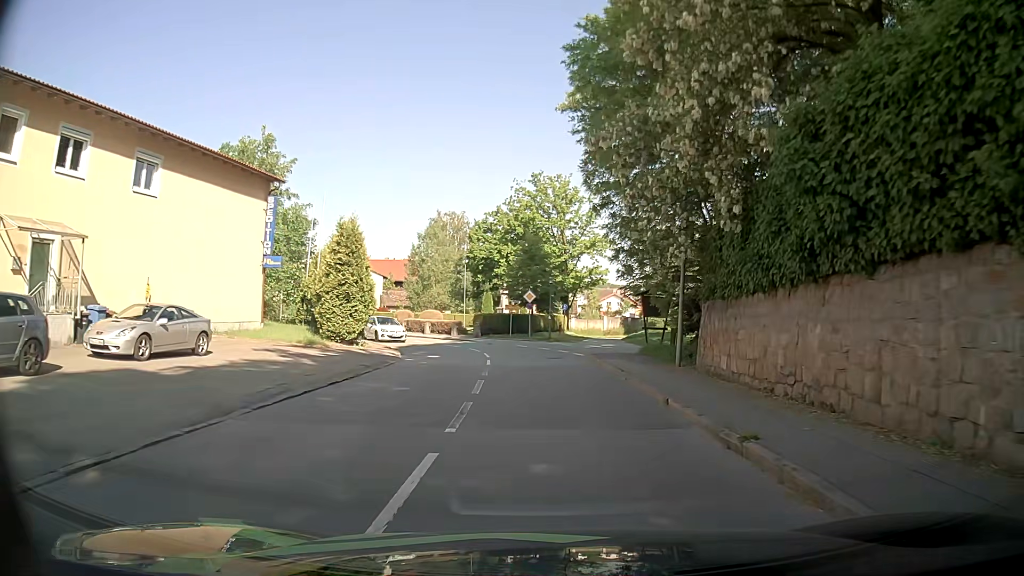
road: secondary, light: Day
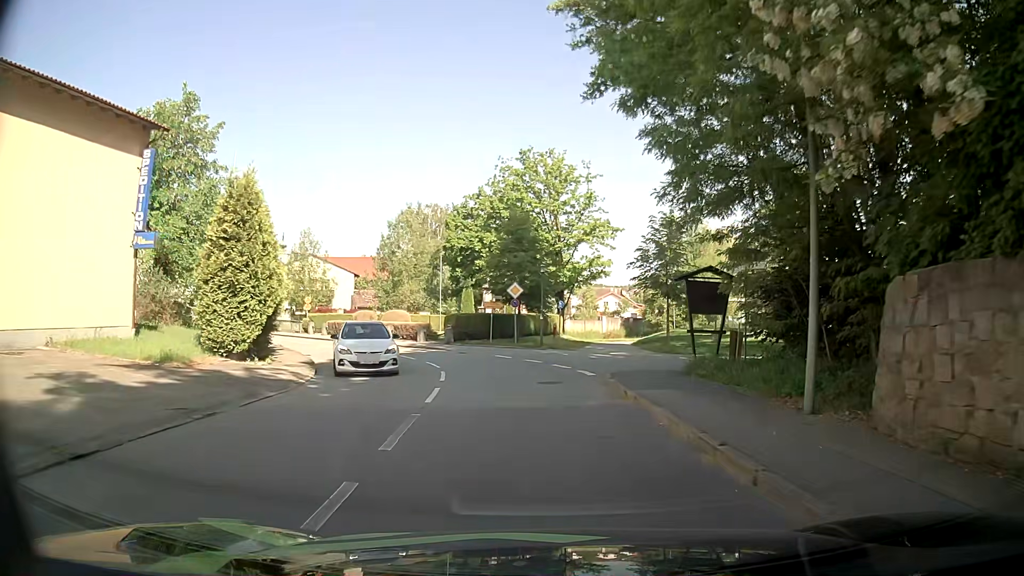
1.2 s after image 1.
(0.0, +10.0) m; 0°
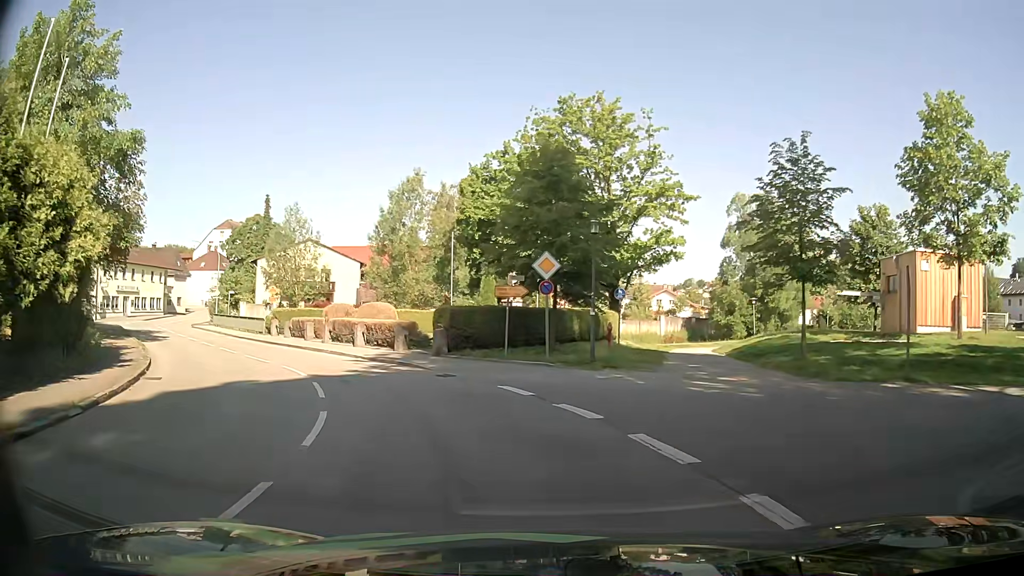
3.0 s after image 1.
(+0.1, +13.9) m; -2°
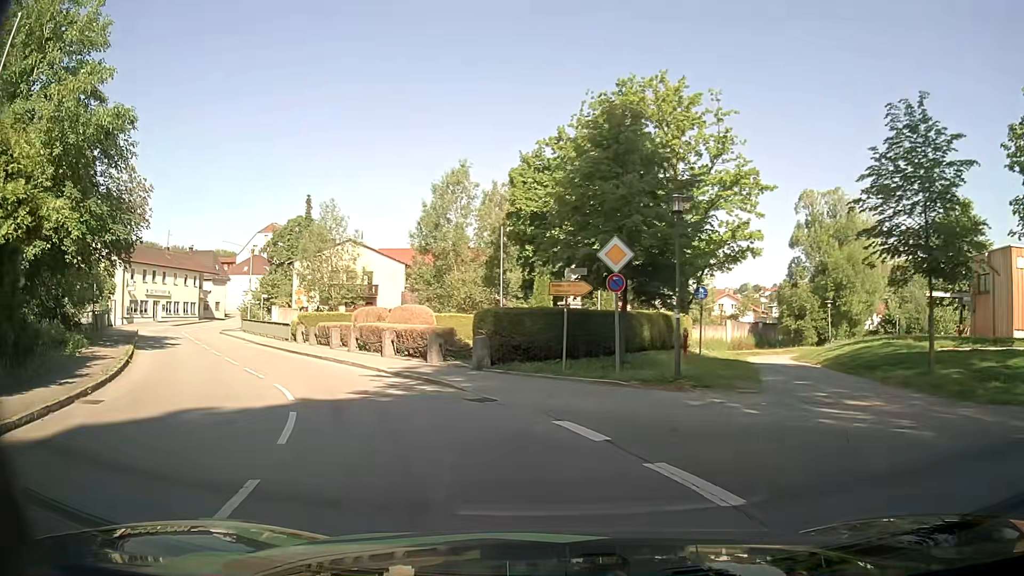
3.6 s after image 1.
(-0.2, +4.4) m; -4°
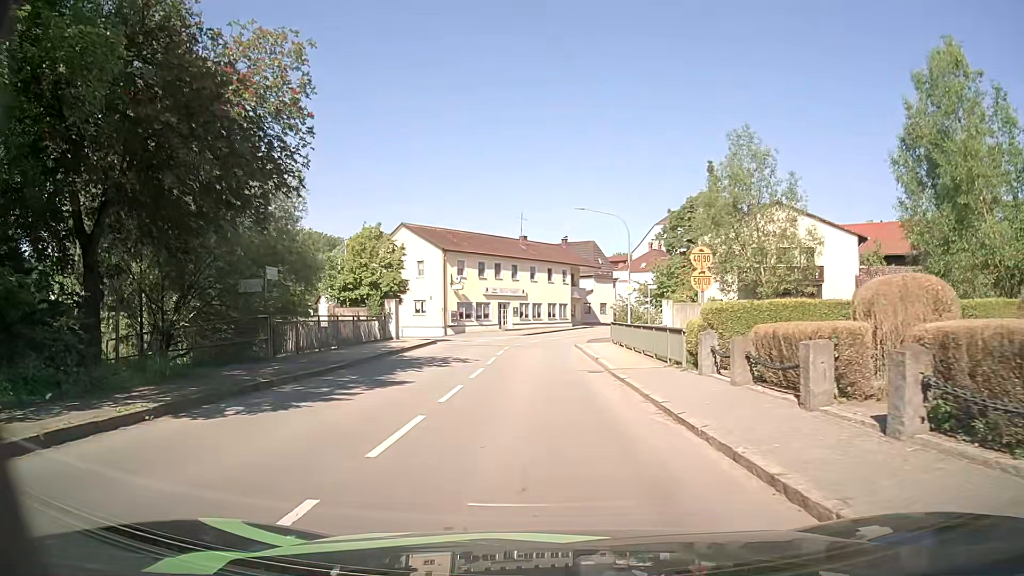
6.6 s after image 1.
(-6.0, +18.3) m; -36°
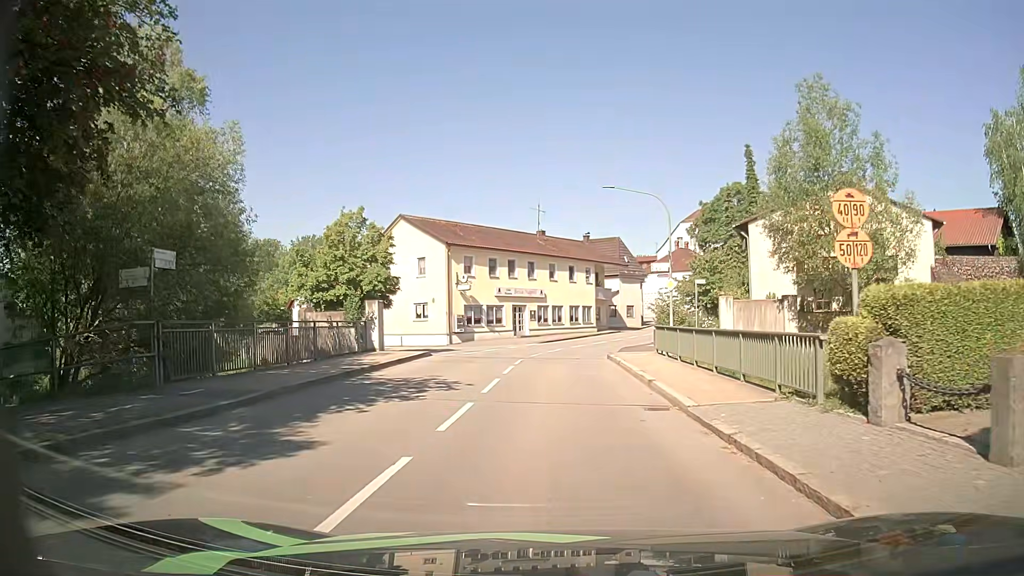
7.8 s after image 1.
(-0.2, +7.1) m; -2°
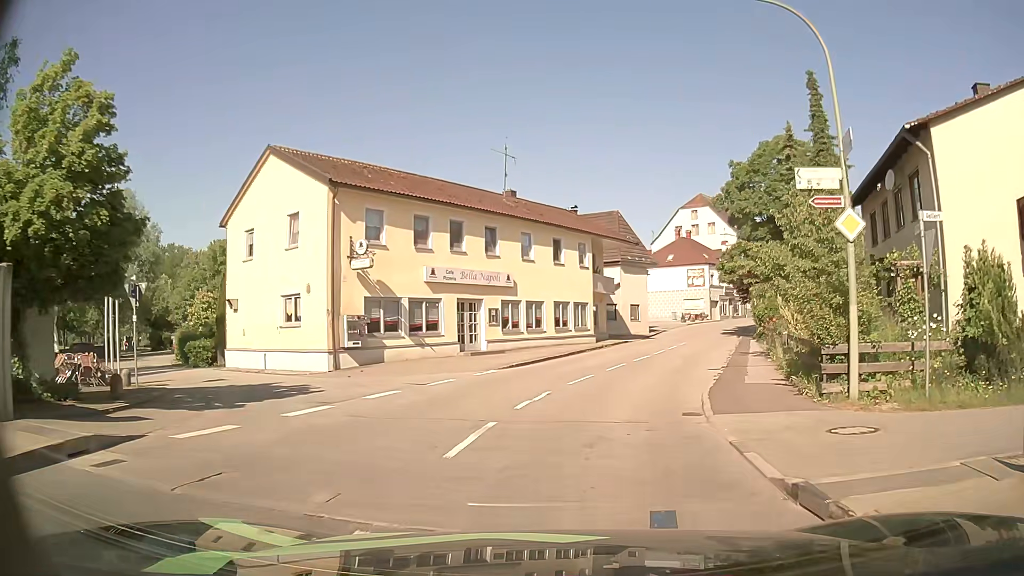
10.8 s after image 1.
(-0.1, +19.8) m; +1°
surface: asphalt
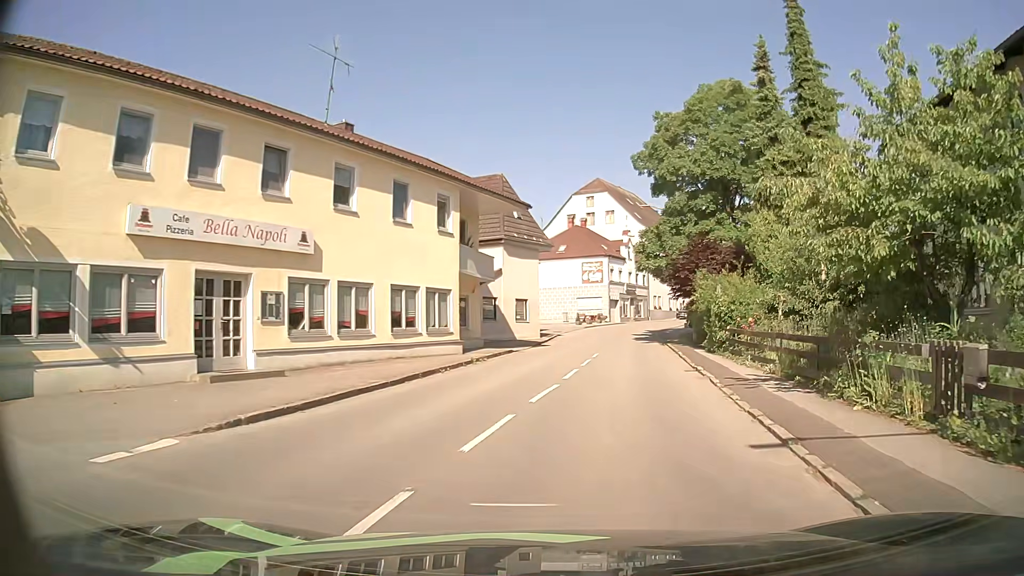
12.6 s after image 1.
(+1.1, +13.3) m; +10°
(+1, +10) (+2, +20) (+4, +30) (+5, +40) (+7, +50) (+9, +59) (+13, +69) (+17, +77) (+22, +86) (+27, +95) m
